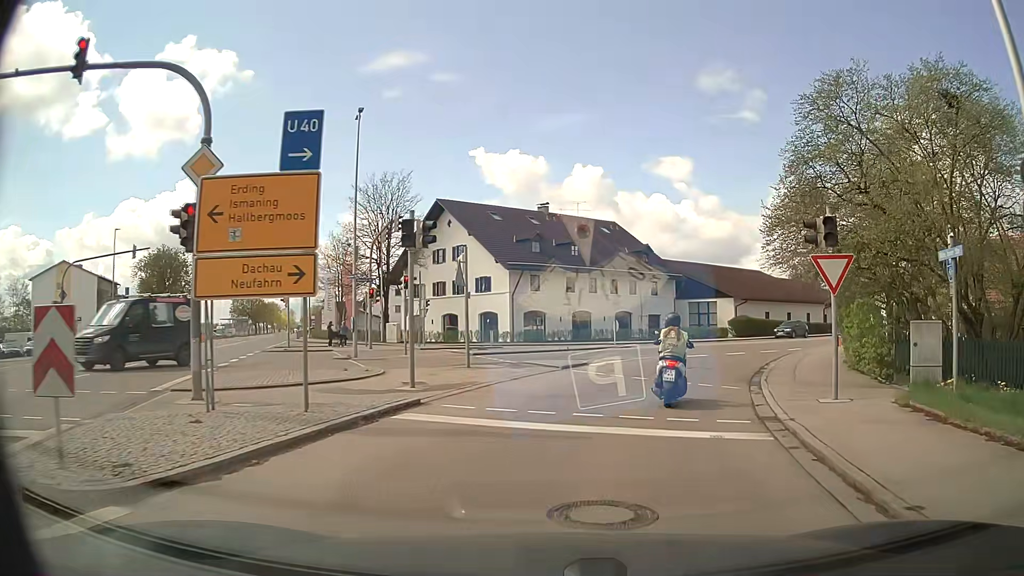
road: secondary_link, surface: asphalt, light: Day
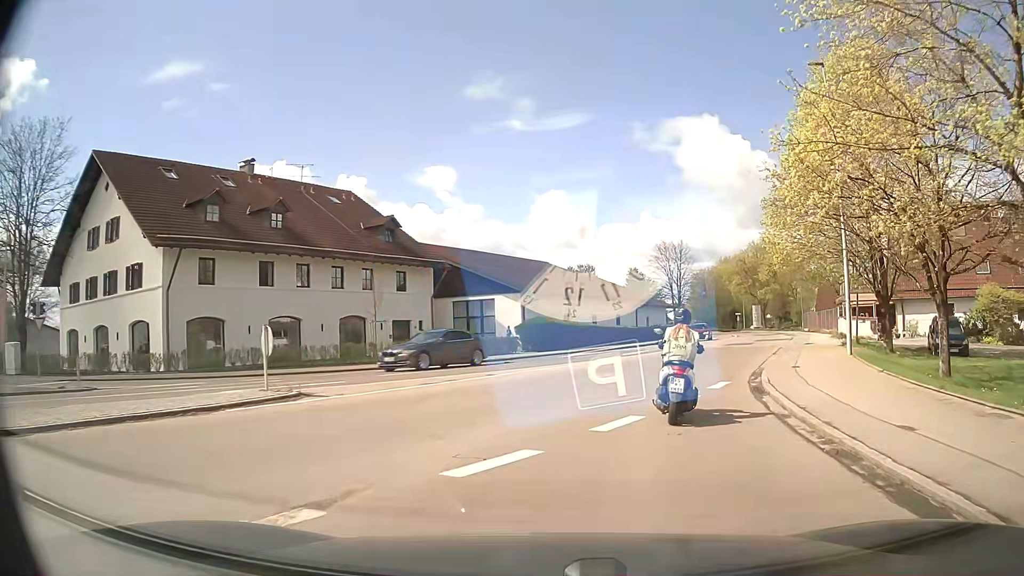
(+4.1, +21.2) m; +21°
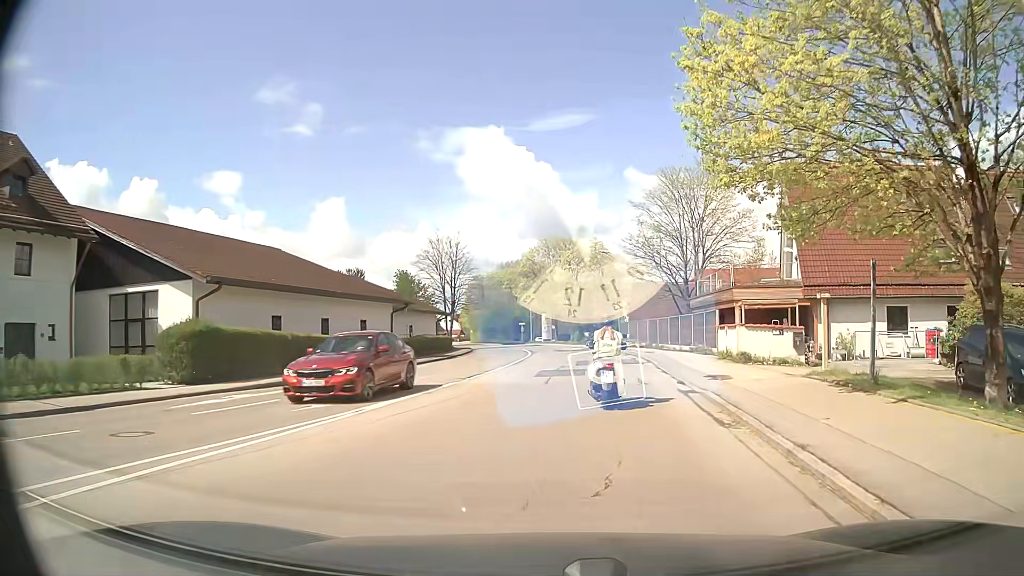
(+3.3, +18.3) m; +19°
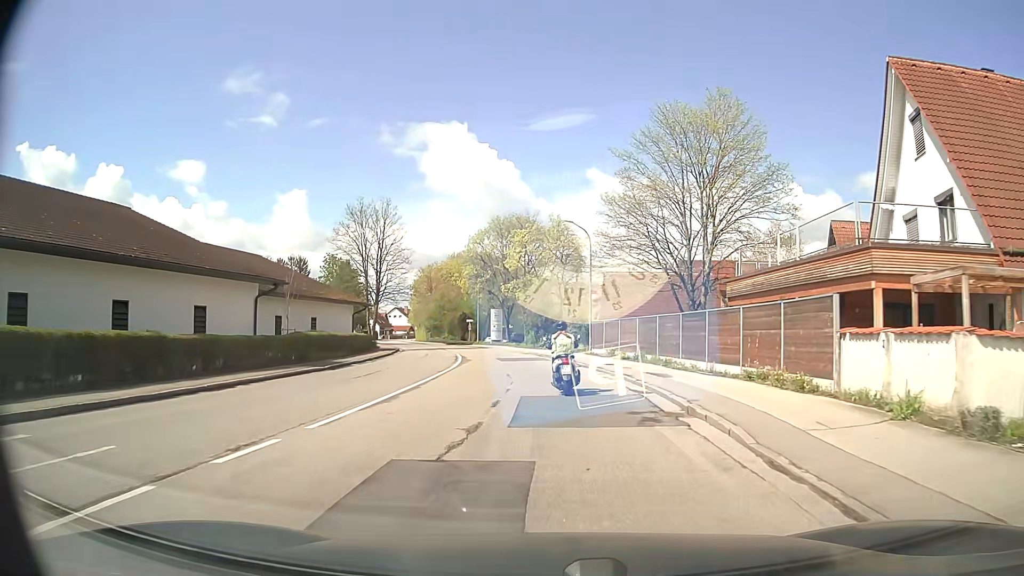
(+1.0, +16.3) m; +4°
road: secondary
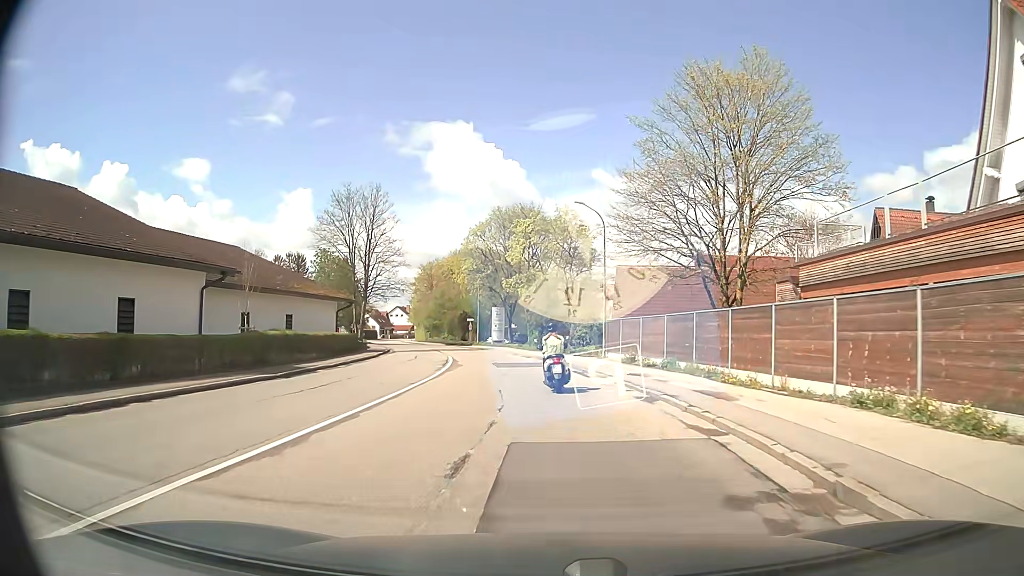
(0.0, +6.0) m; -1°
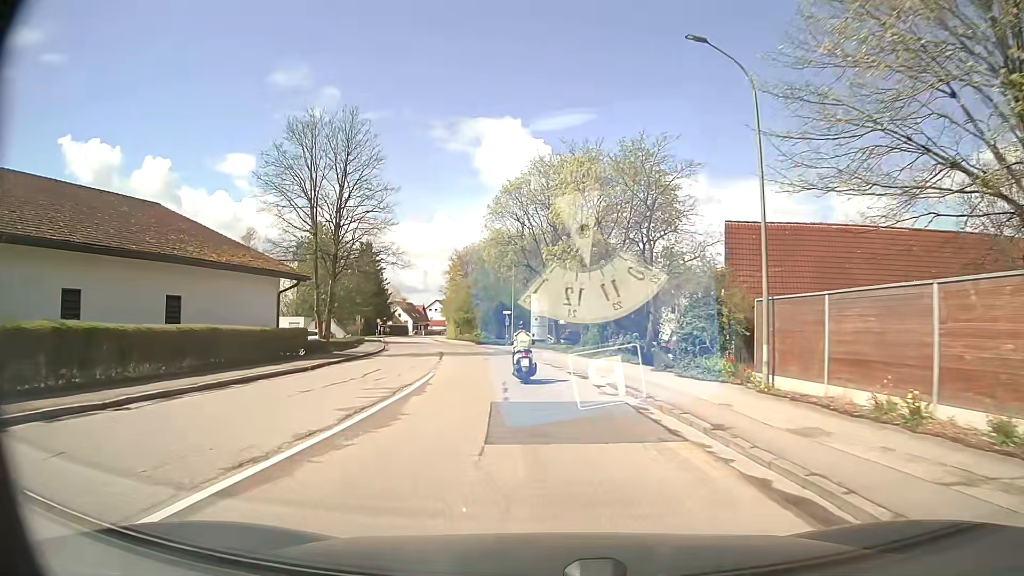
(-0.5, +19.7) m; -4°
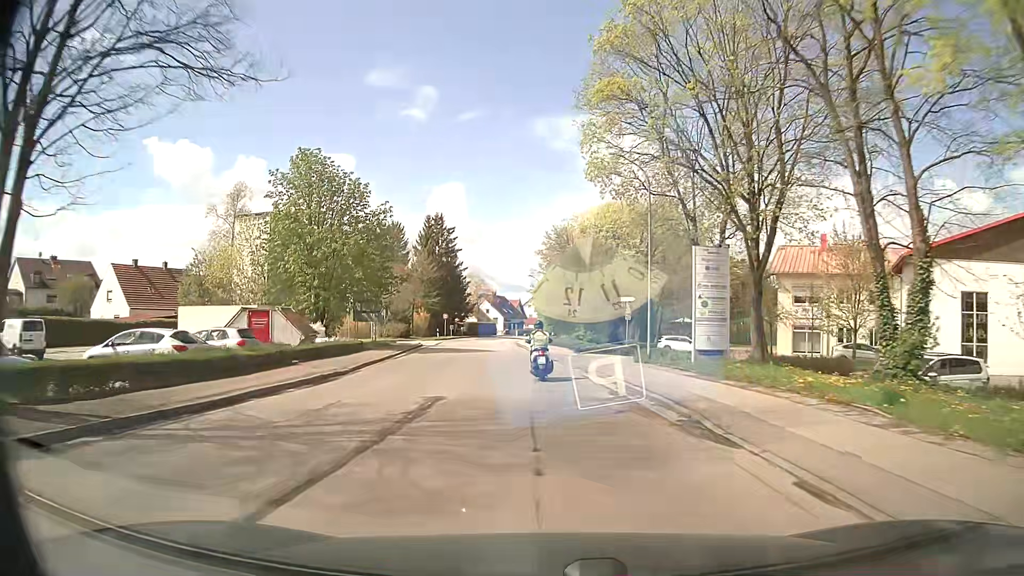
(-2.4, +29.9) m; -9°
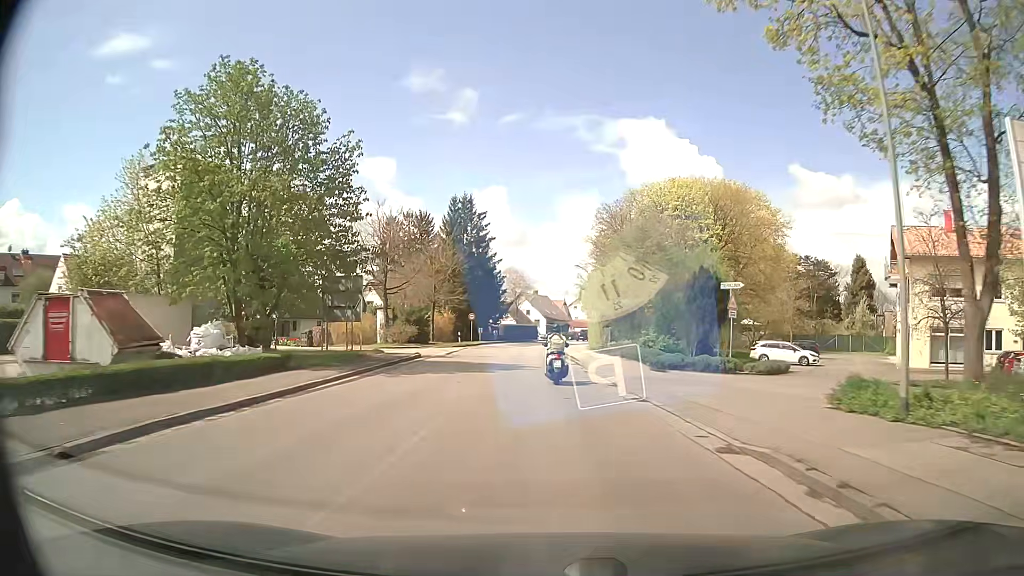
(-0.7, +15.9) m; -4°
(0, +10) (0, +20) (-1, +30) (-1, +40) (-1, +50) (-1, +60) (-1, +70) (+1, +80) (+3, +90) (+5, +99) m
